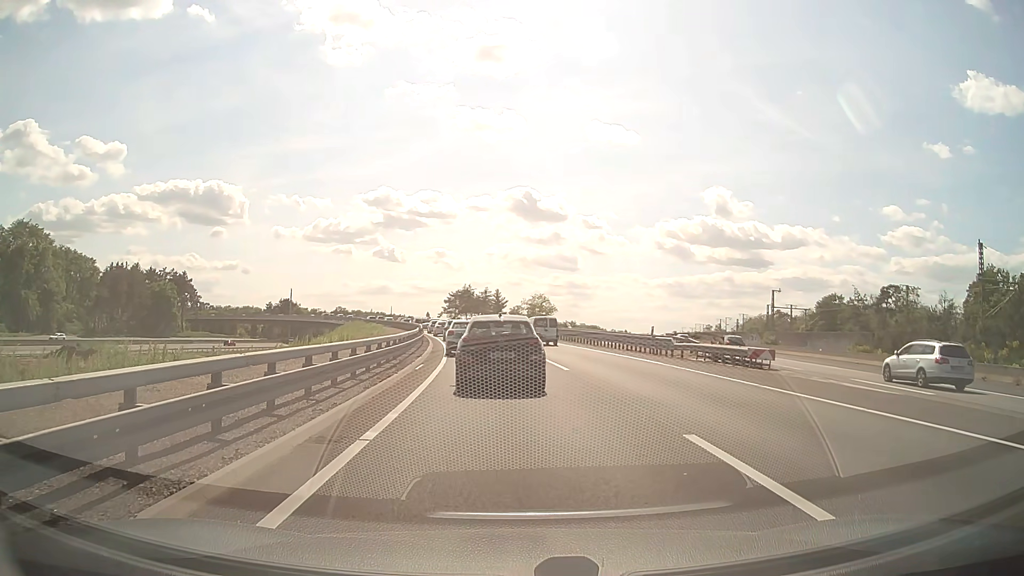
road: motorway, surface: asphalt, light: Day
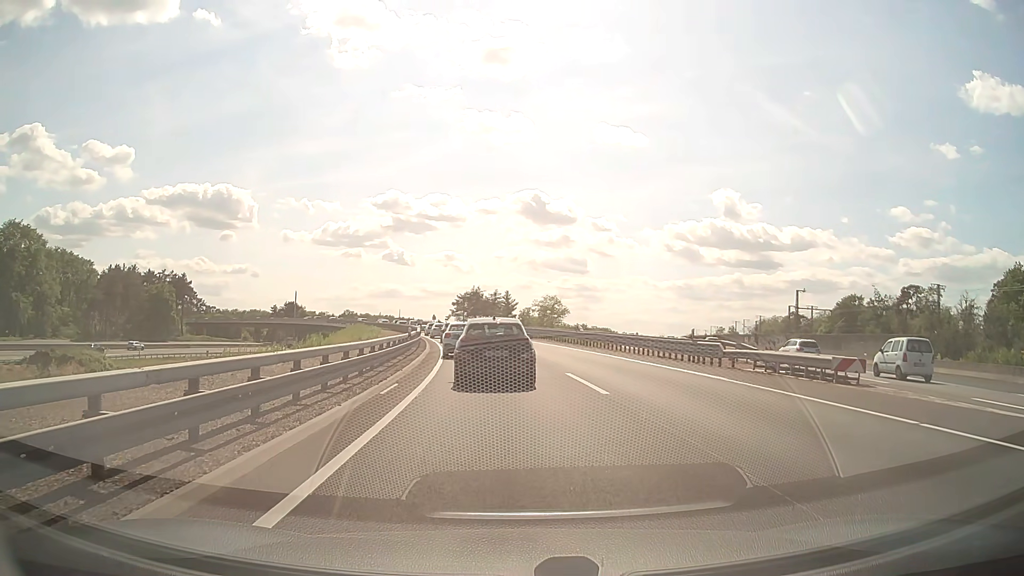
(-0.1, +6.7) m; -1°
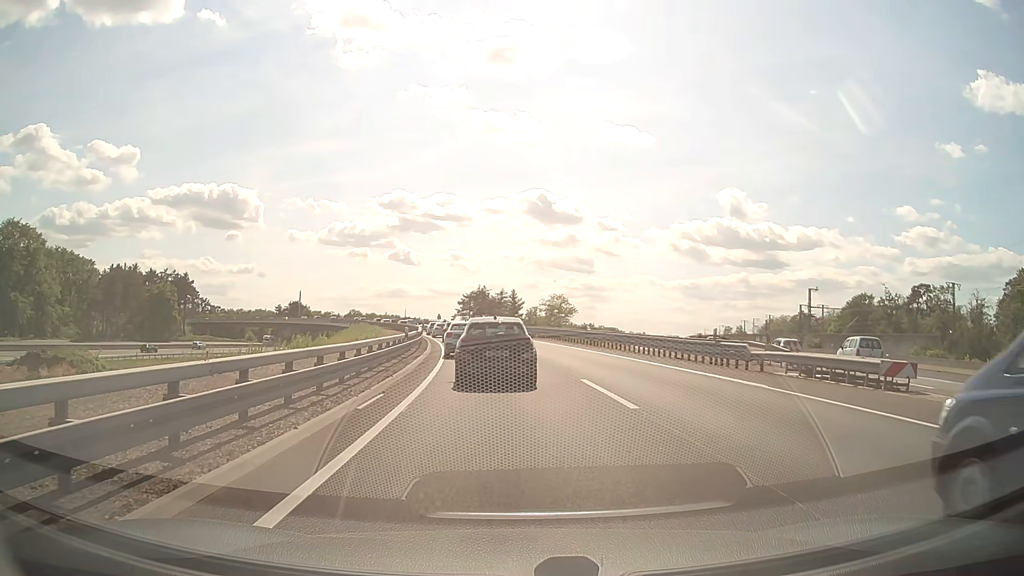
(0.0, +2.6) m; 0°
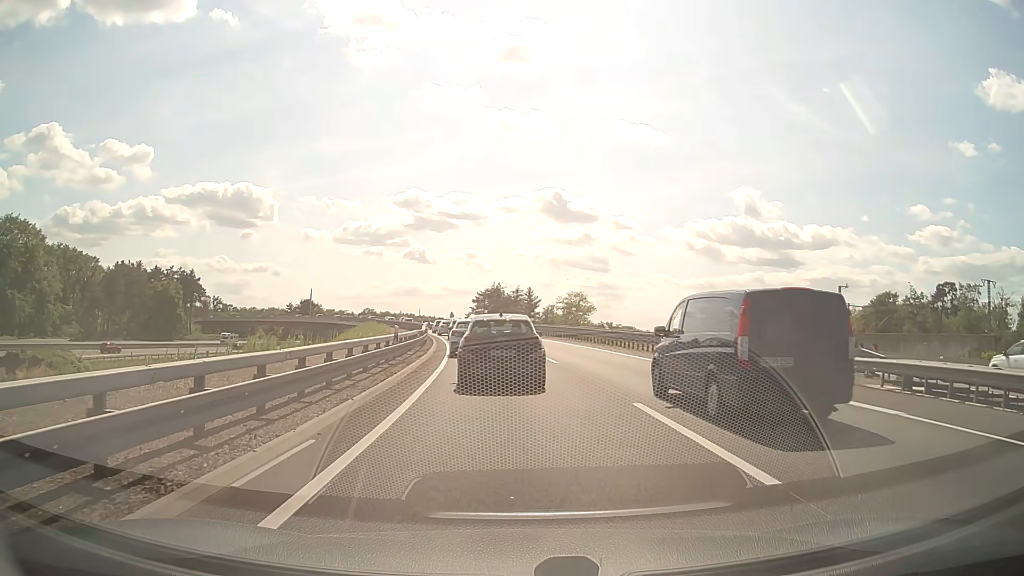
(-0.1, +5.6) m; -2°
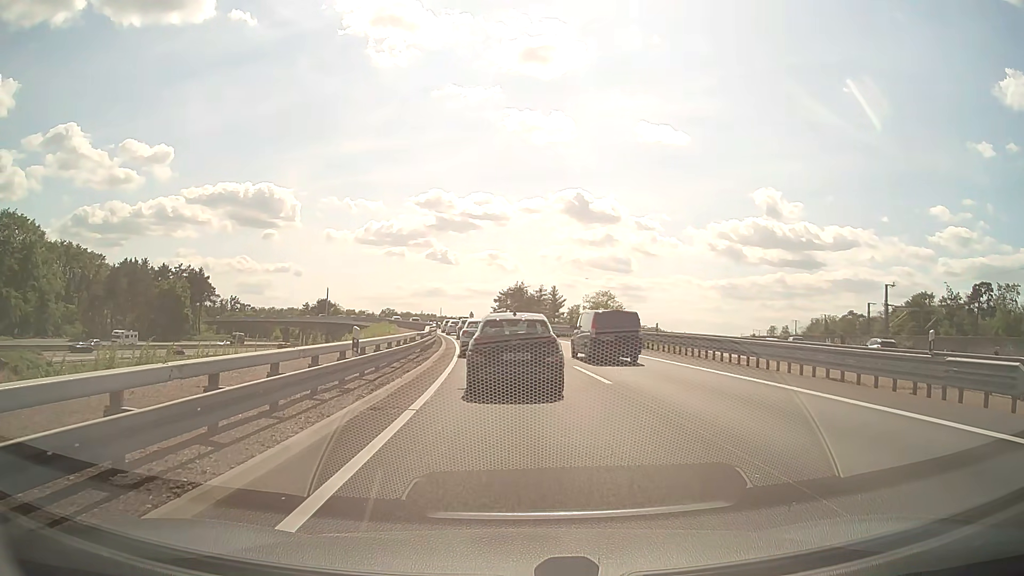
(-0.1, +7.9) m; -1°
